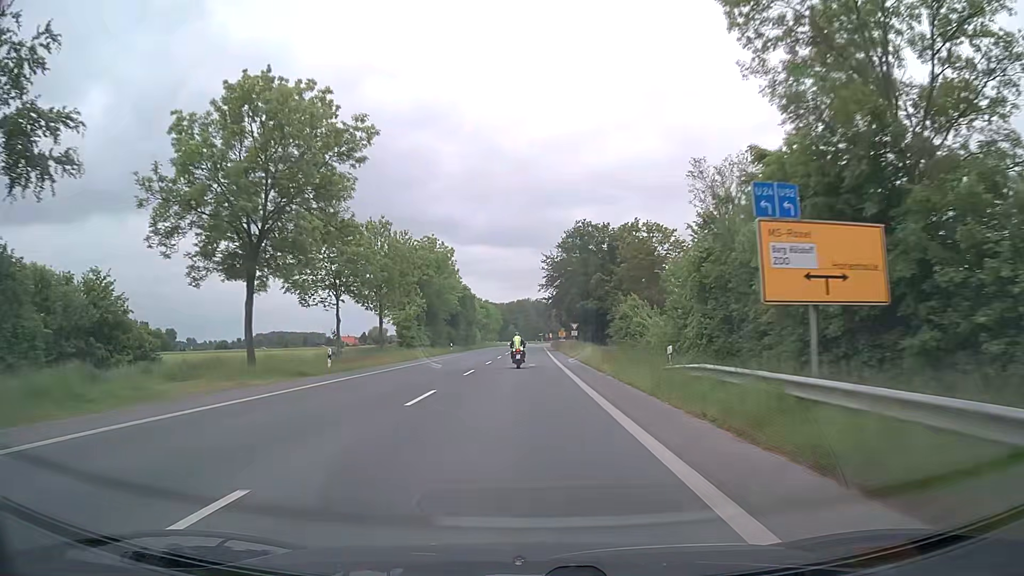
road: secondary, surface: asphalt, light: Day
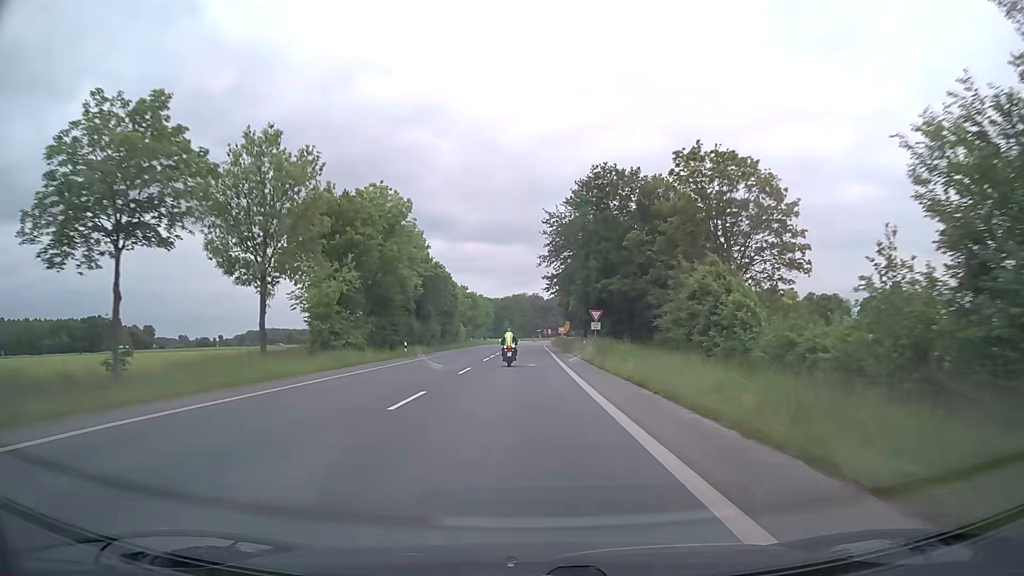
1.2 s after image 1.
(0.0, +25.3) m; 0°
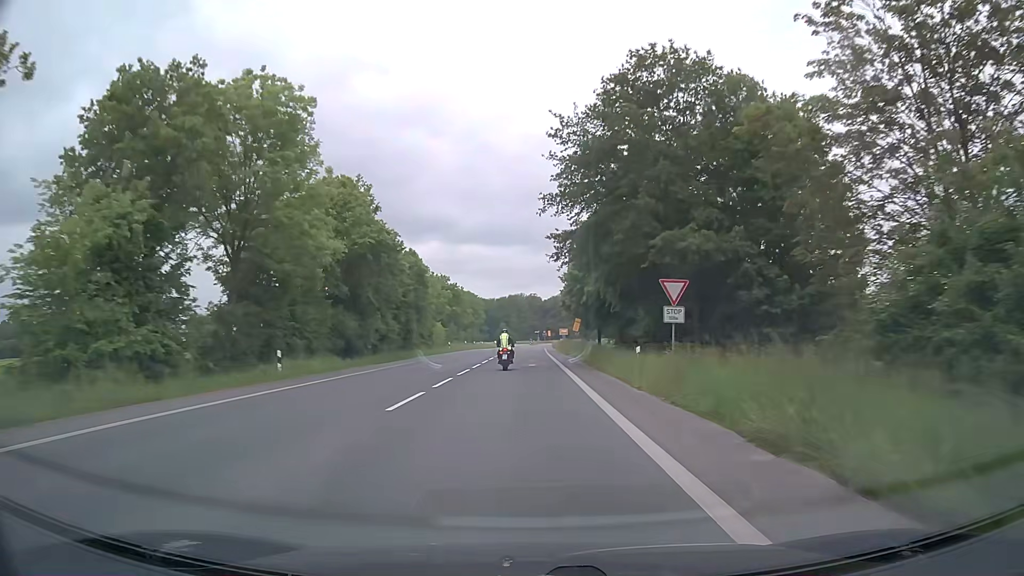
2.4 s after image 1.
(+0.1, +24.2) m; 0°
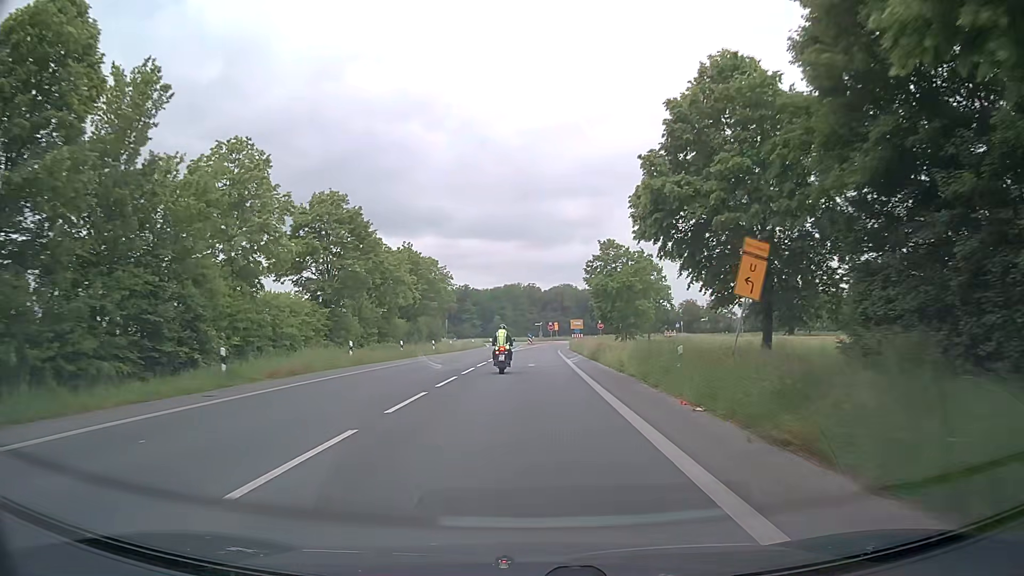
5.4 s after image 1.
(0.0, +54.7) m; 0°
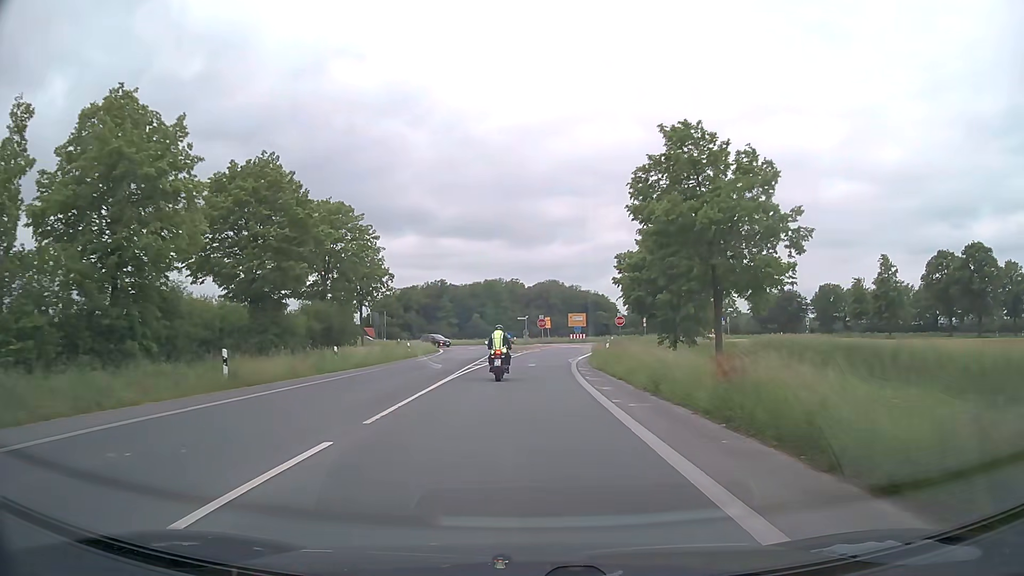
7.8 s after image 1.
(+0.5, +36.8) m; +2°
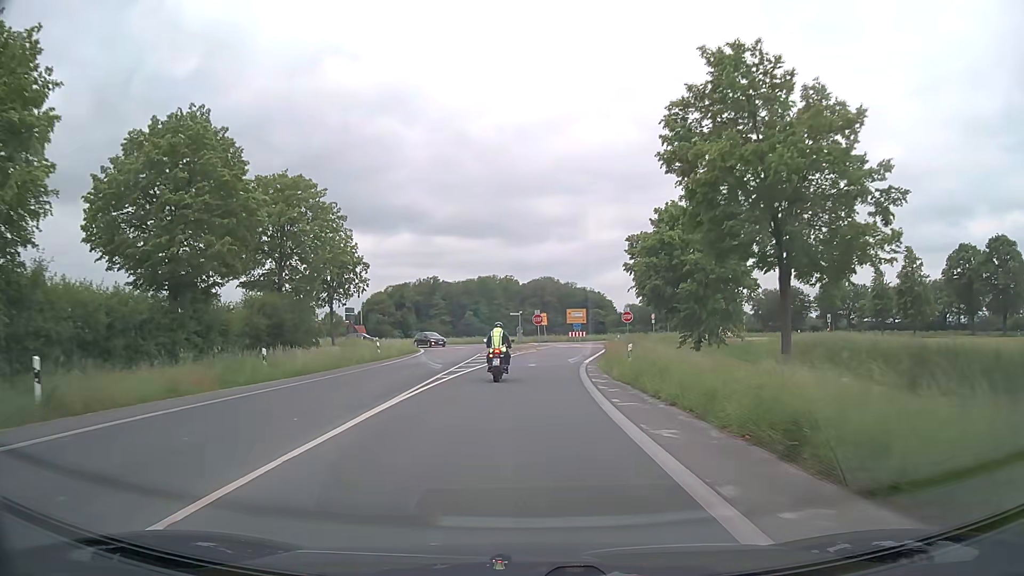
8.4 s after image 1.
(0.0, +8.3) m; 0°
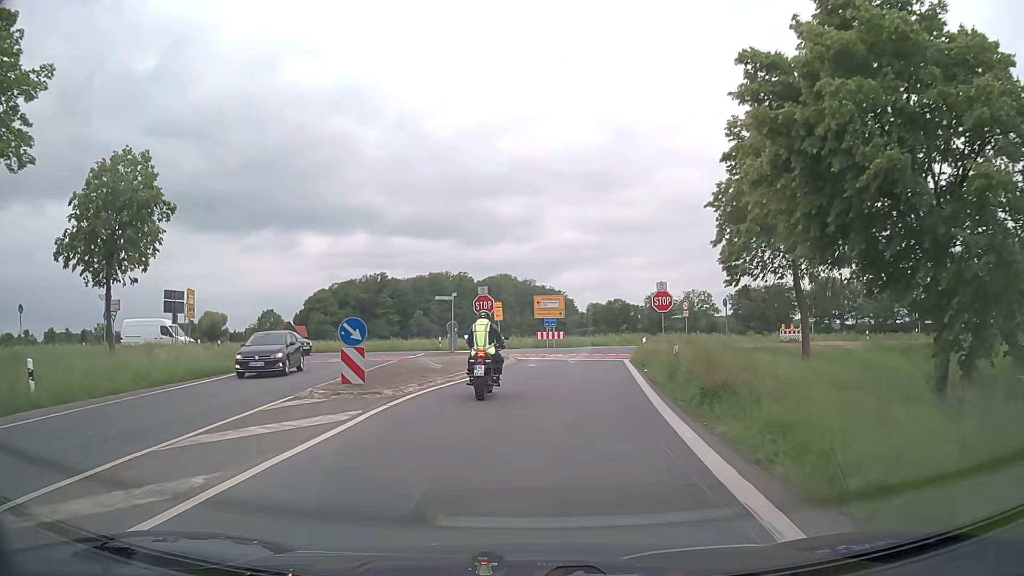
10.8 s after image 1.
(+0.7, +28.2) m; +4°
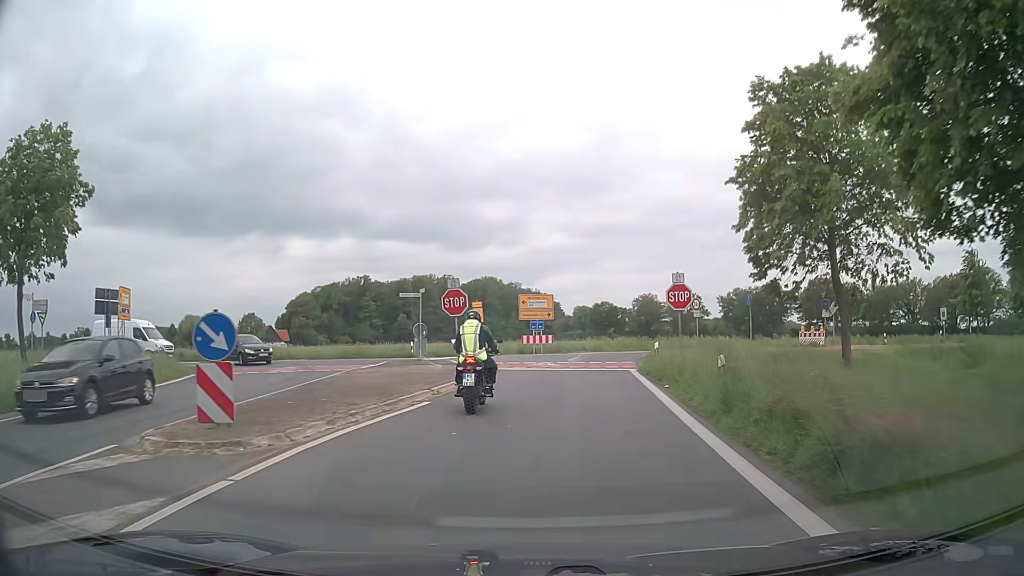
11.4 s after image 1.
(+0.1, +5.8) m; +2°
(0, +10) (+1, +20) (+1, +30) (-5, +37) (-15, +40) (-25, +39) (-34, +38) (-44, +37) (-54, +36) (-64, +35) m
